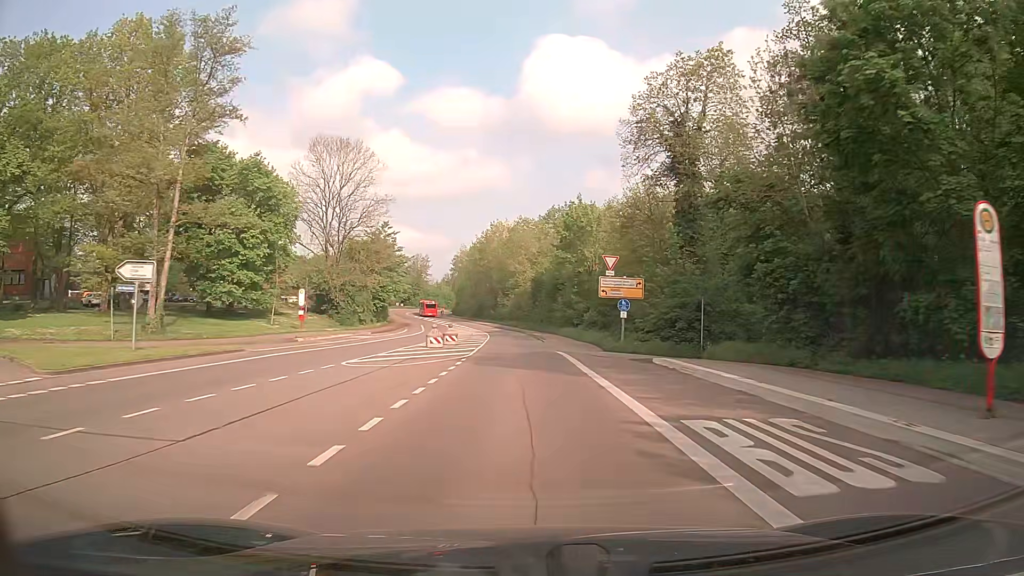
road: secondary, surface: asphalt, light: Day
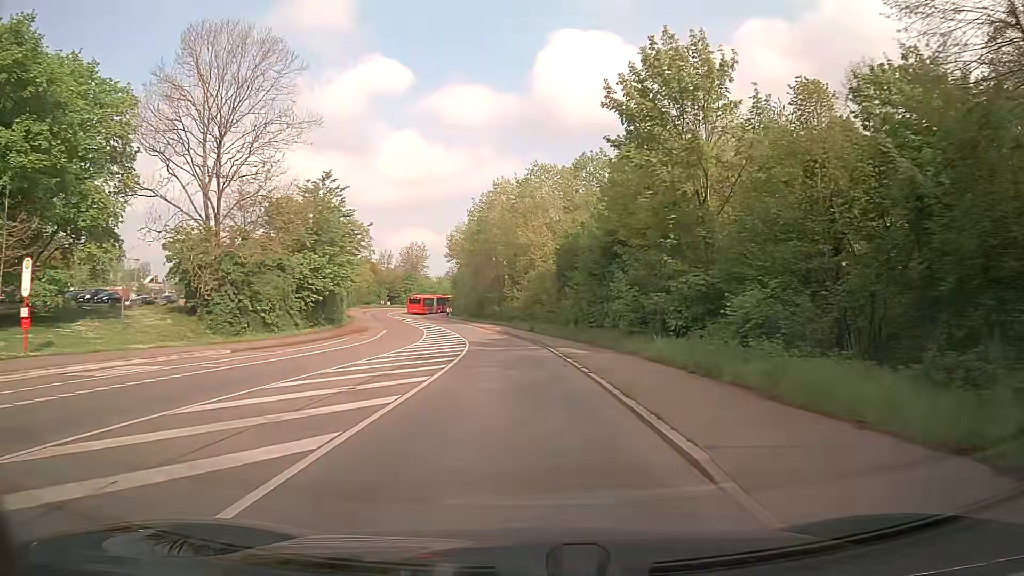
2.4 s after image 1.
(-0.4, +34.7) m; -2°
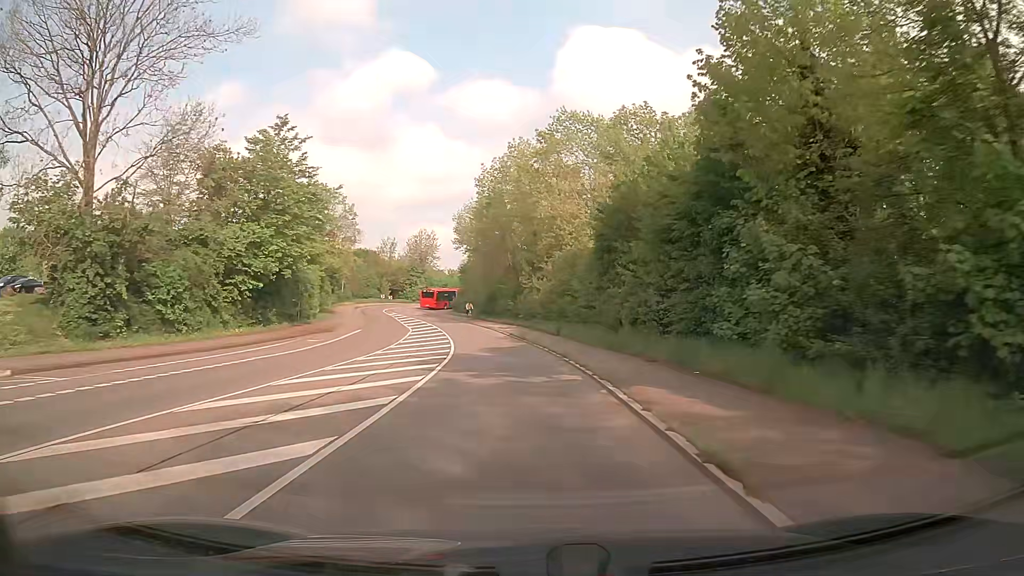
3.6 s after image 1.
(-0.2, +16.7) m; -1°
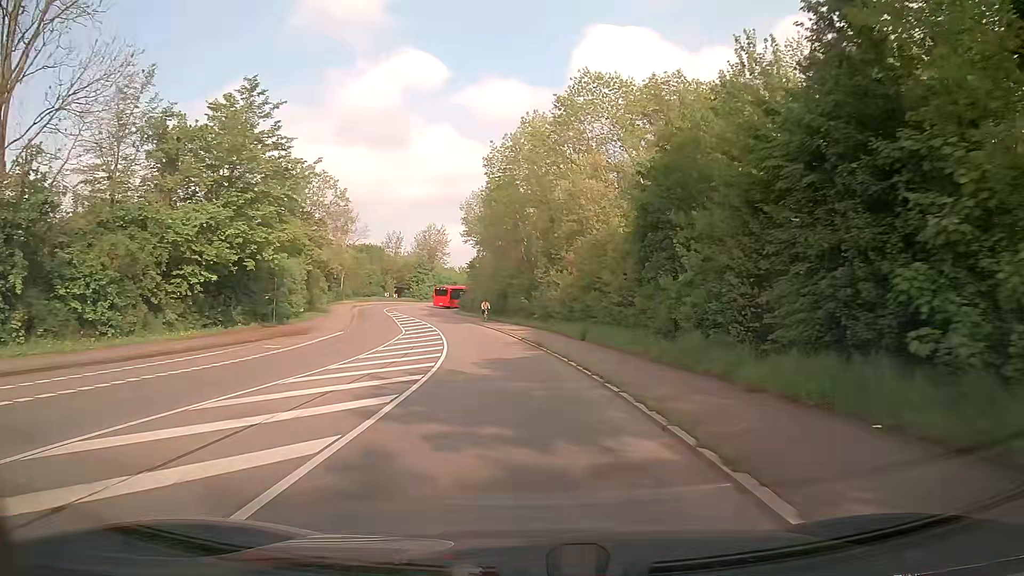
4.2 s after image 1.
(-0.1, +8.1) m; -2°
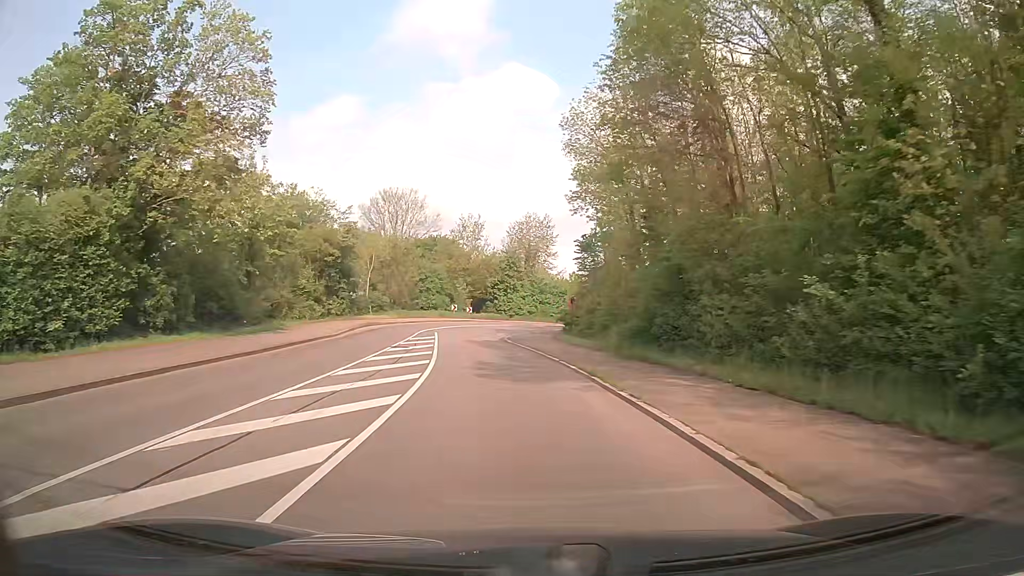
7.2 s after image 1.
(-2.9, +37.3) m; -10°
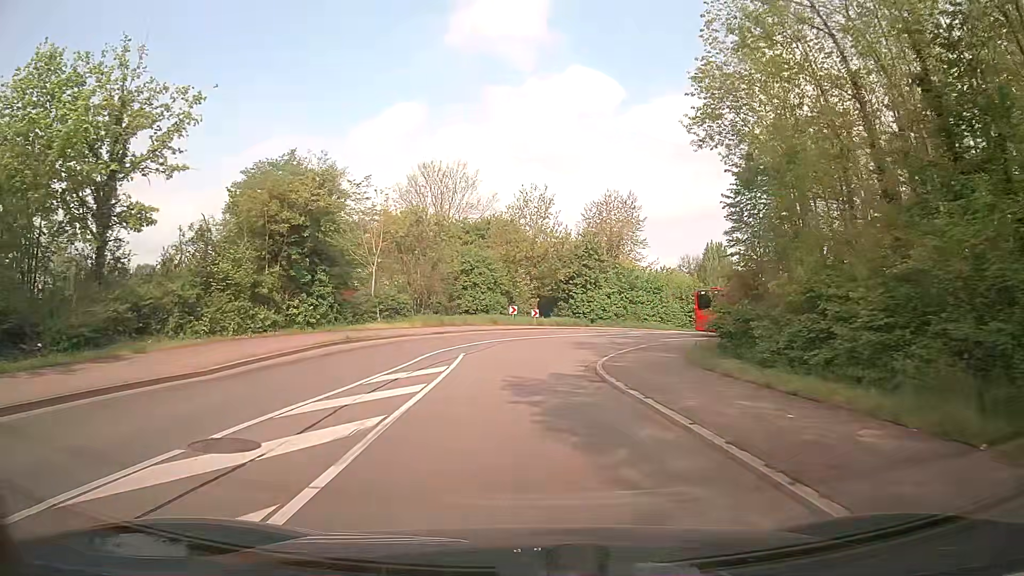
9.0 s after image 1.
(-1.0, +19.4) m; -6°
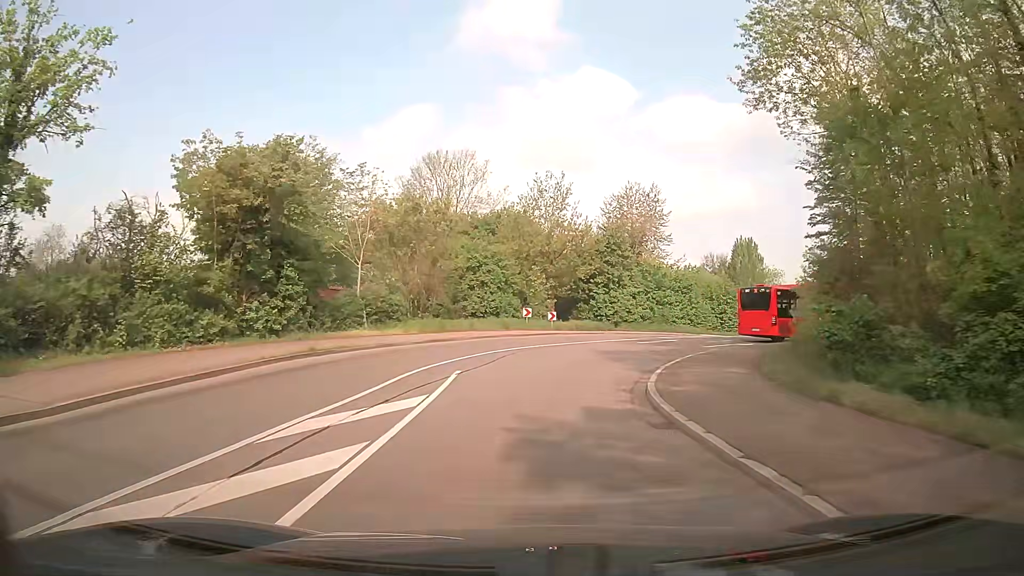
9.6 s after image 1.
(-0.1, +5.9) m; -1°
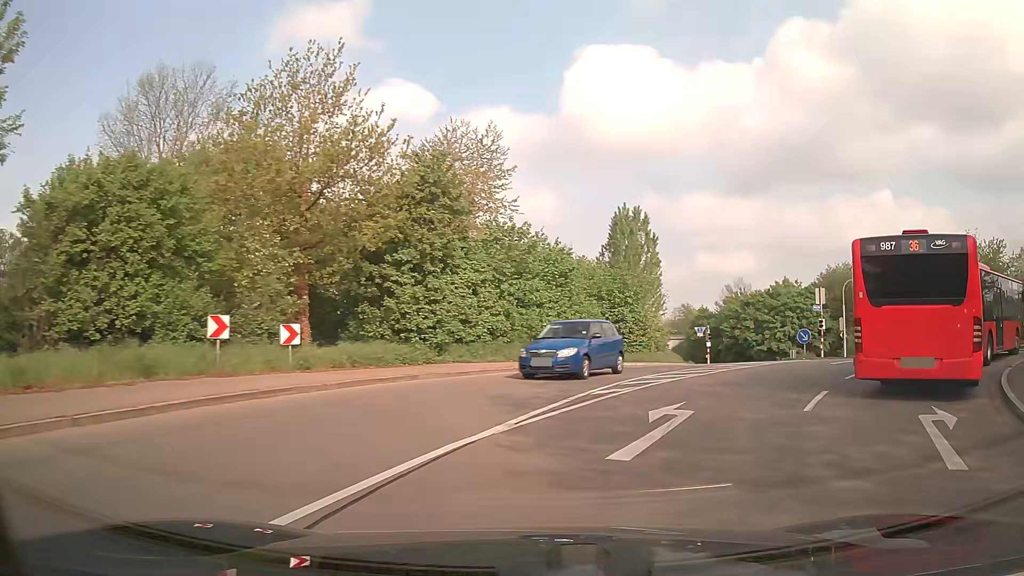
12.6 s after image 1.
(+1.8, +25.8) m; +17°
